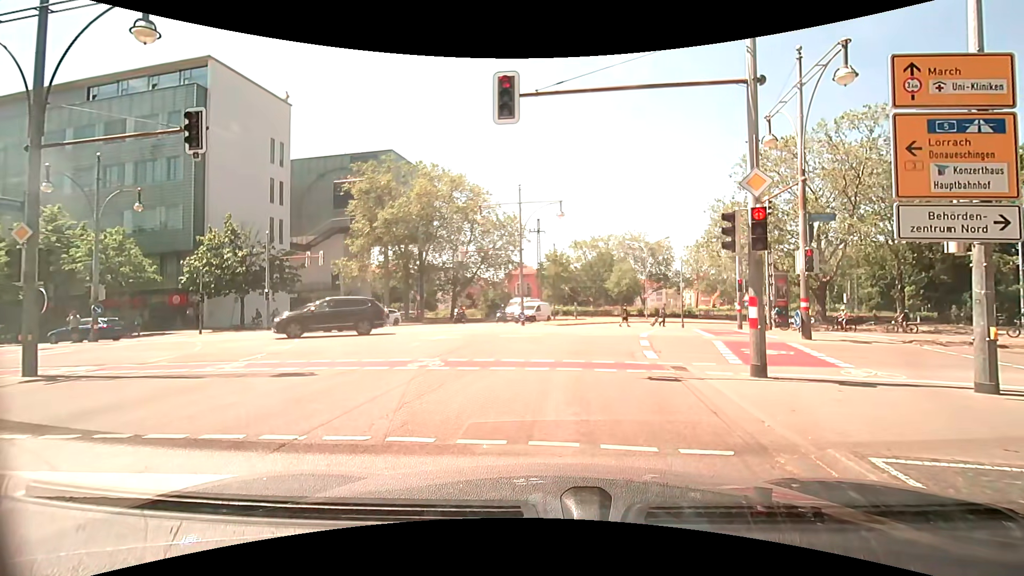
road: primary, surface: asphalt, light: Day
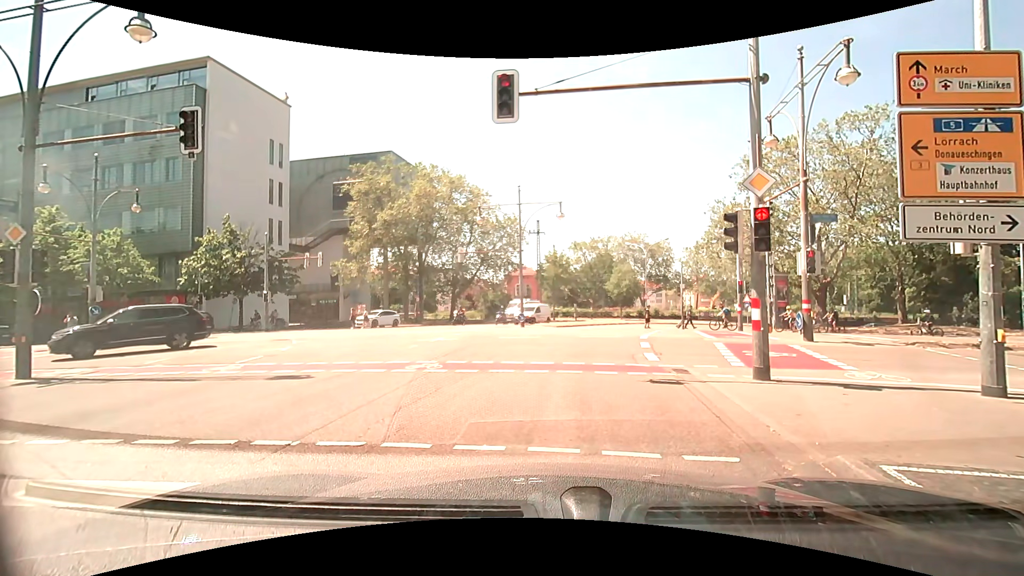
(0.0, +0.2) m; 0°
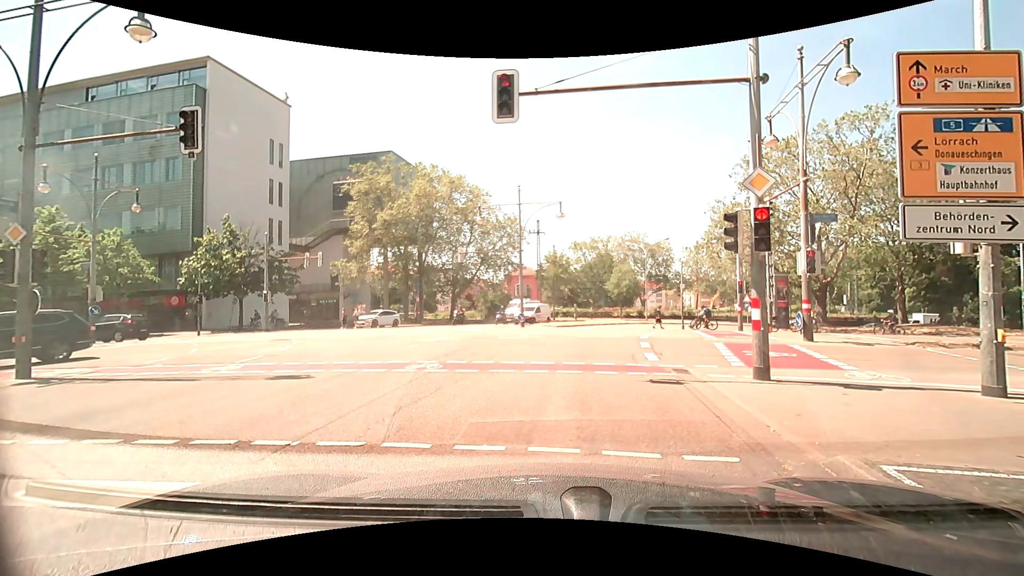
(0.0, 0.0) m; 0°
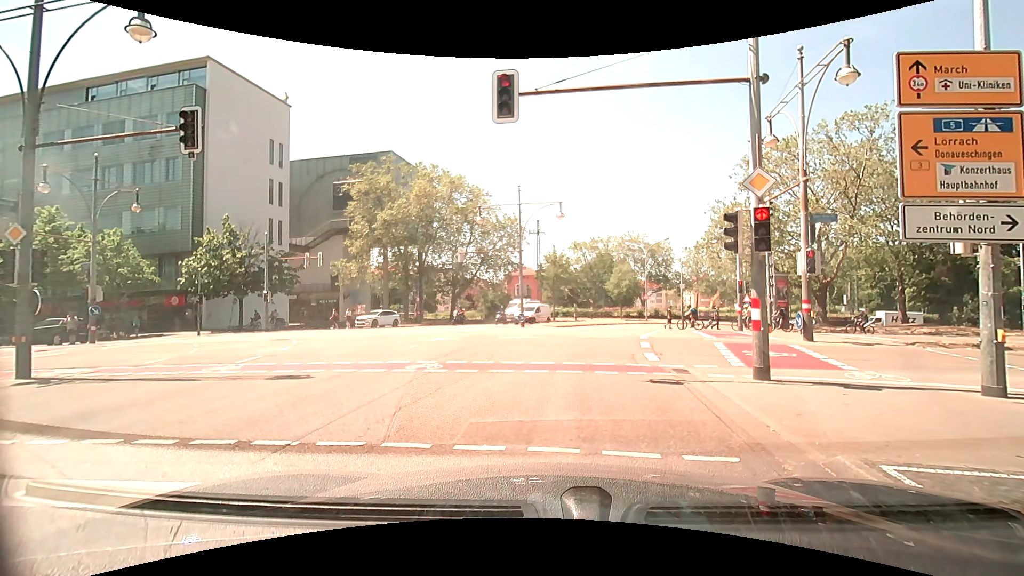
(0.0, 0.0) m; 0°
